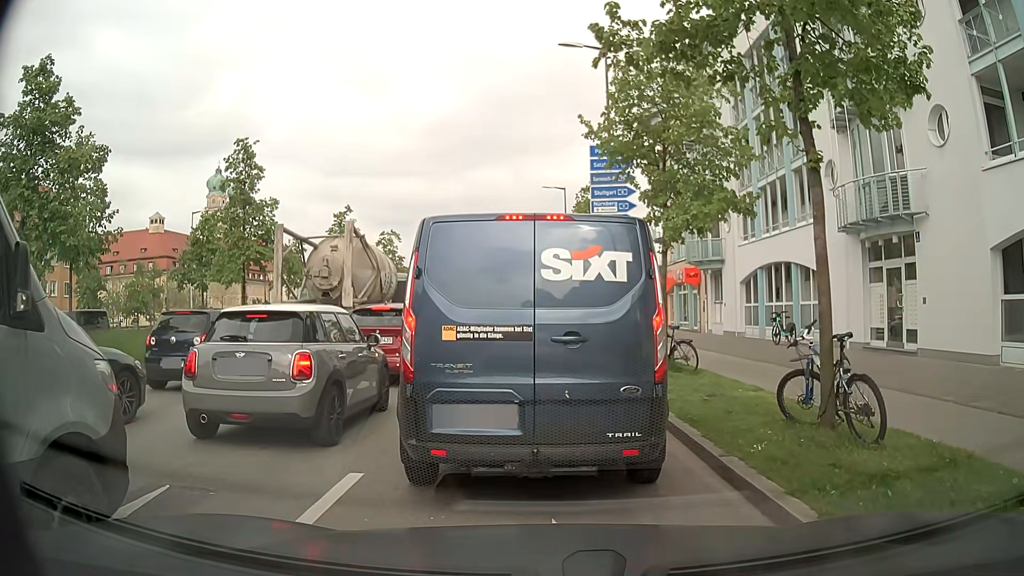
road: secondary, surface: asphalt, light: Day
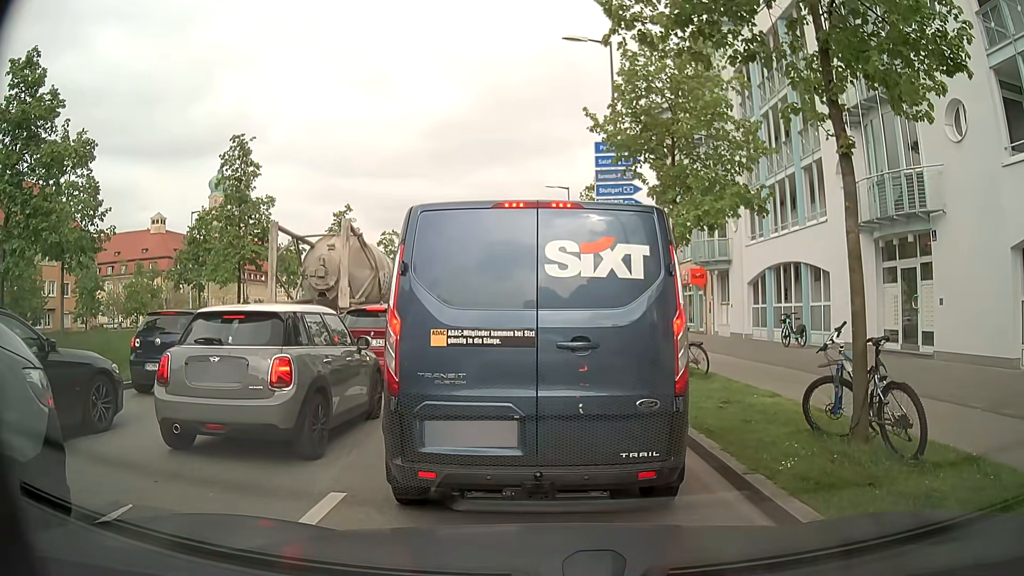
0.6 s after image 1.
(0.0, +0.6) m; 0°
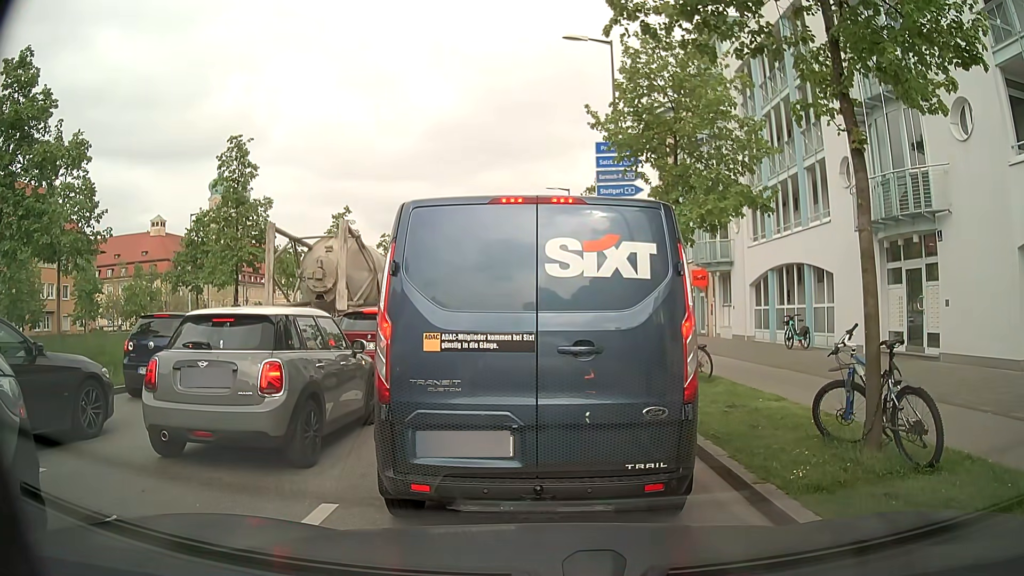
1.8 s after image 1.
(0.0, +0.3) m; 0°
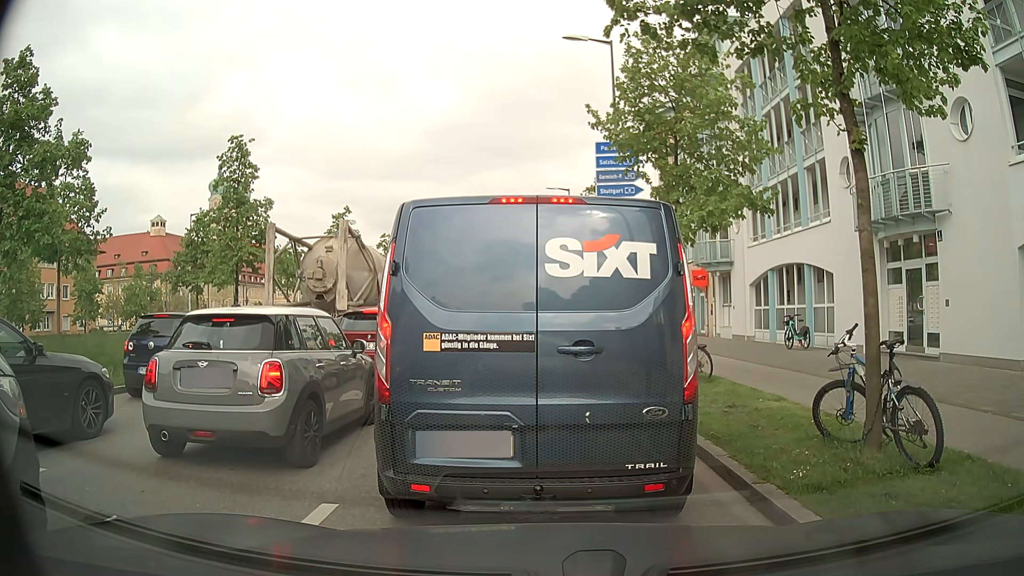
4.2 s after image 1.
(0.0, +0.1) m; 0°
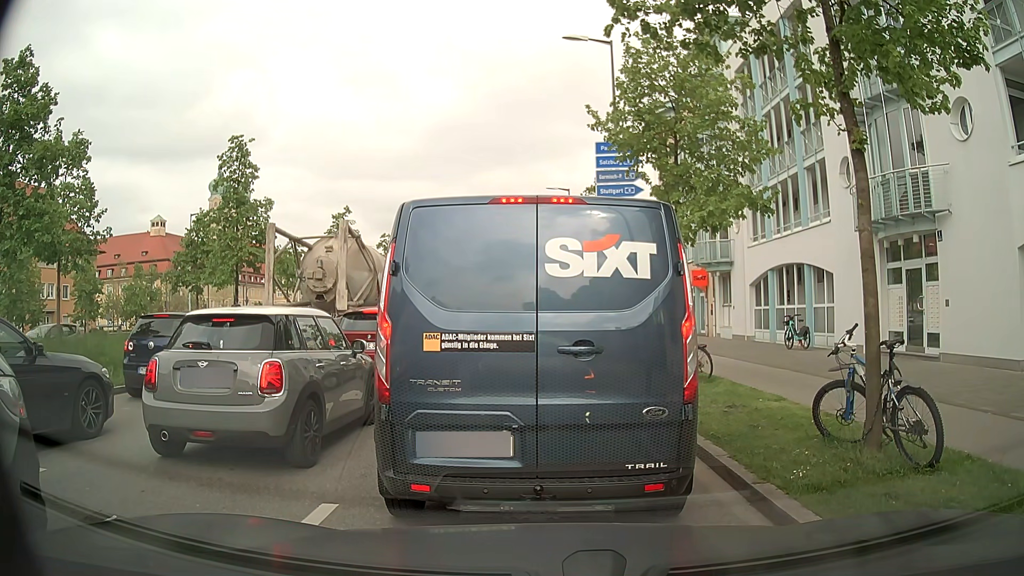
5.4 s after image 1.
(0.0, 0.0) m; 0°
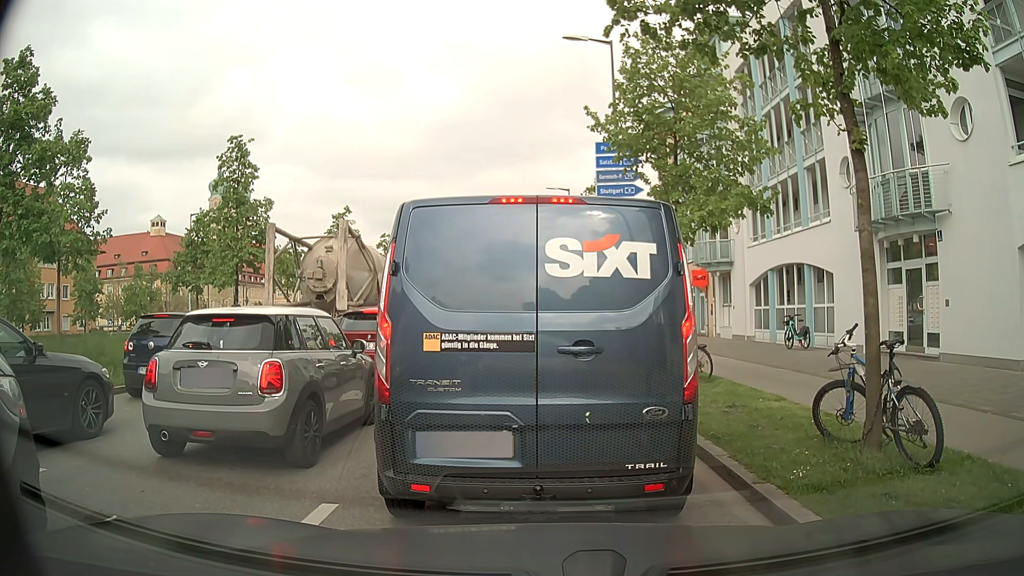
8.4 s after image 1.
(0.0, 0.0) m; 0°
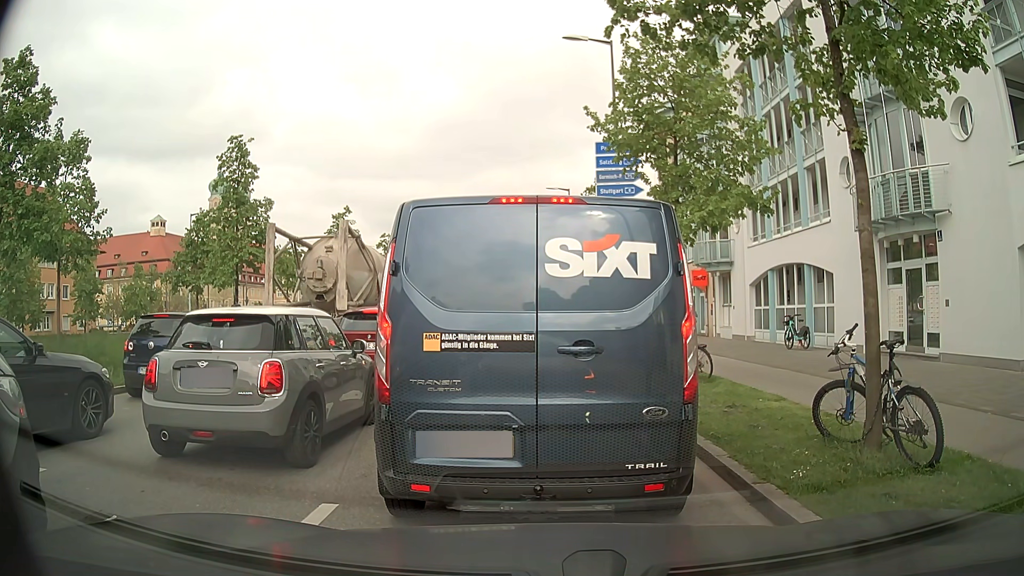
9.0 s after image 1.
(0.0, 0.0) m; 0°
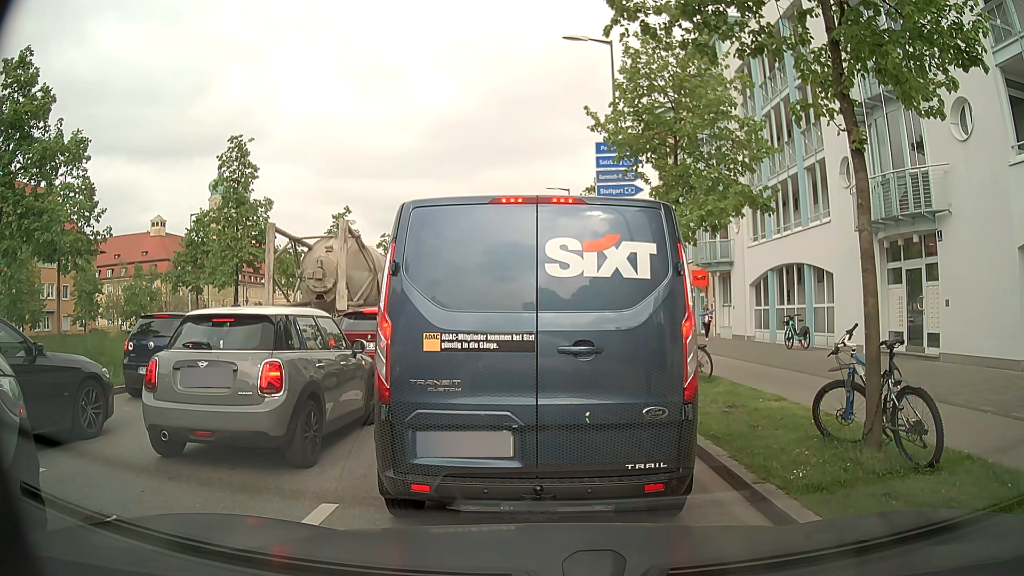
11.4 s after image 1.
(0.0, 0.0) m; 0°
